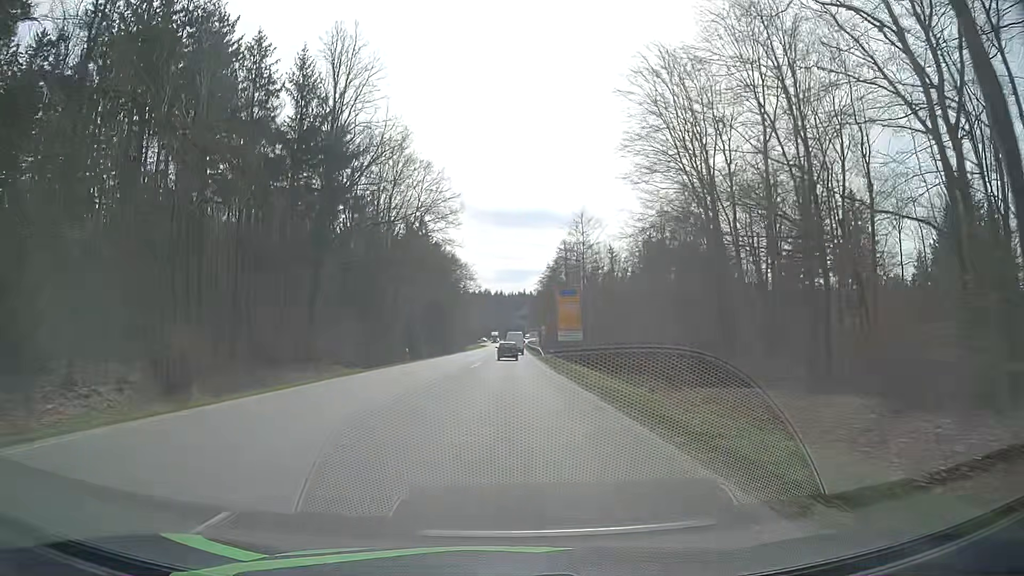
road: secondary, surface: asphalt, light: Day
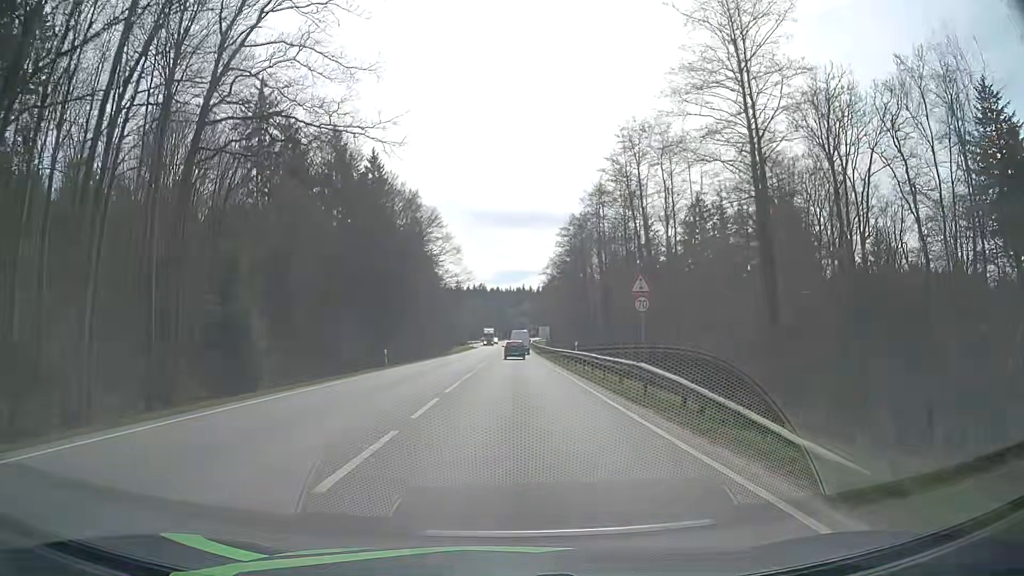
(+0.2, +55.9) m; 0°
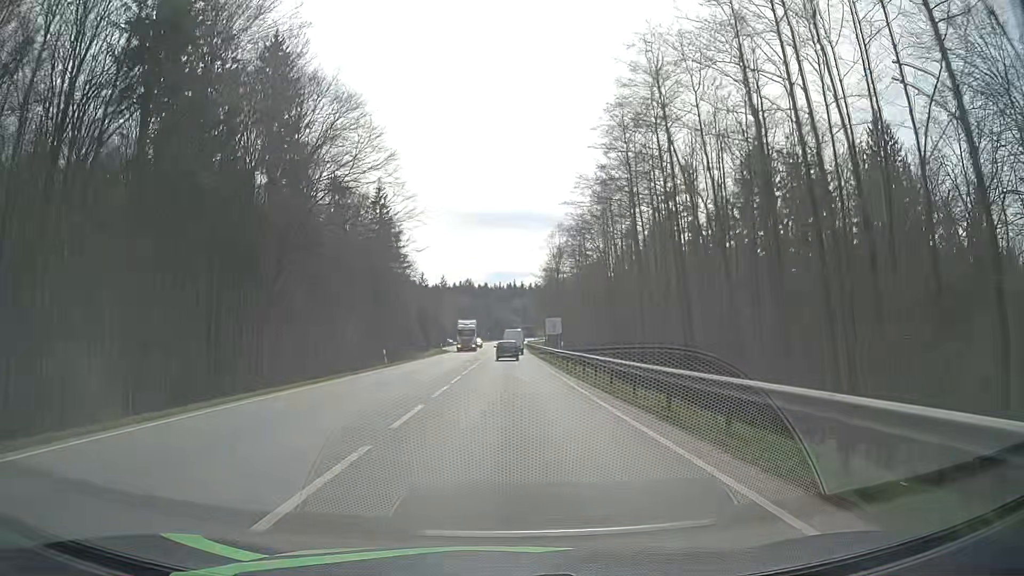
(+0.5, +43.3) m; +1°
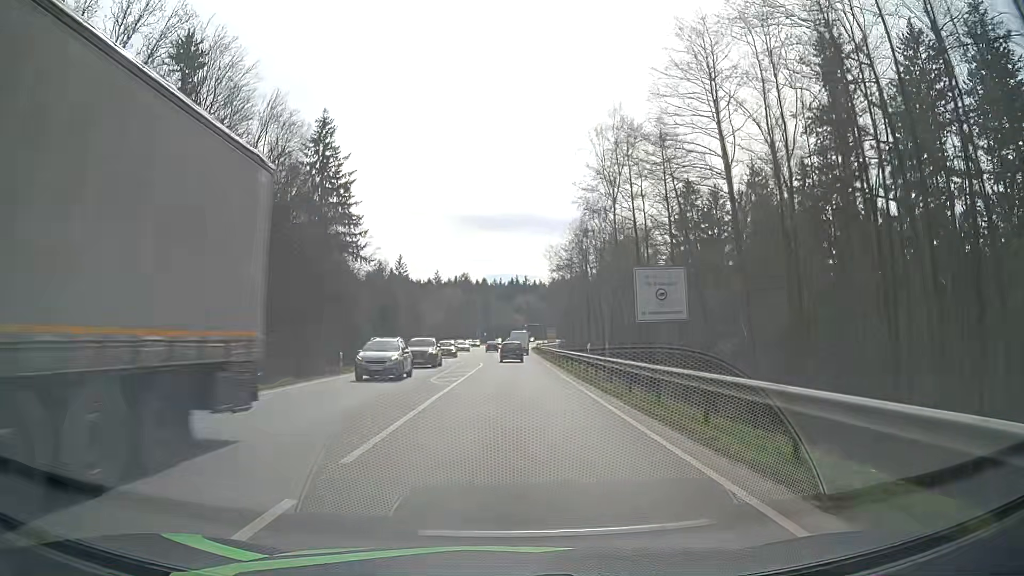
(+0.3, +50.9) m; 0°
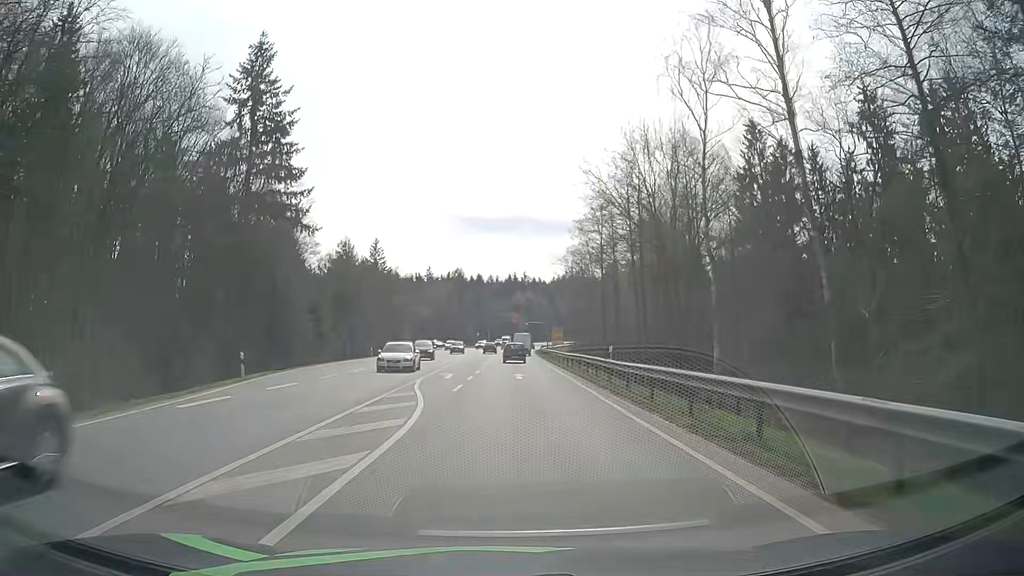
(0.0, +30.3) m; 0°
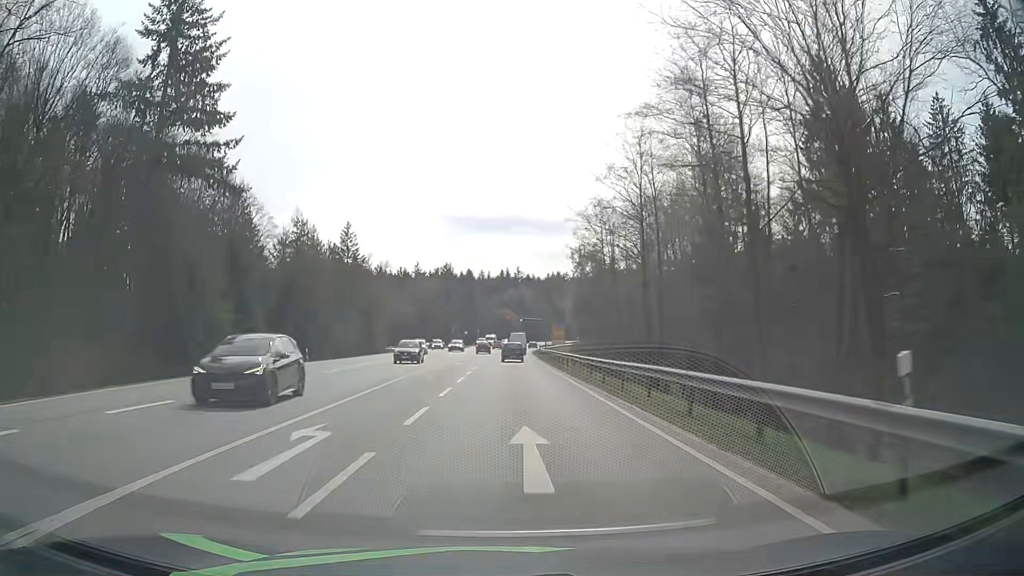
(+0.1, +20.2) m; 0°
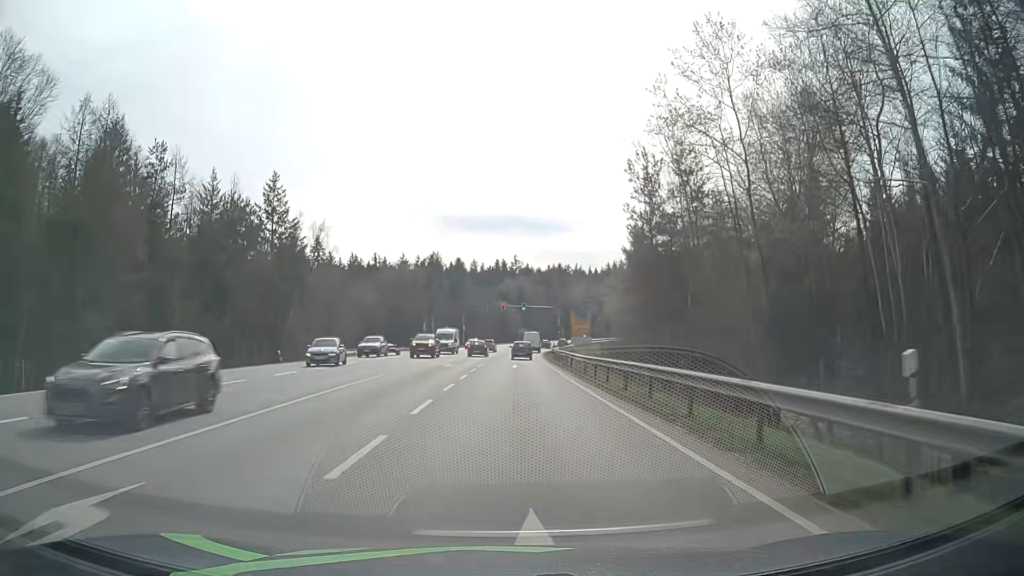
(+0.2, +40.5) m; 0°
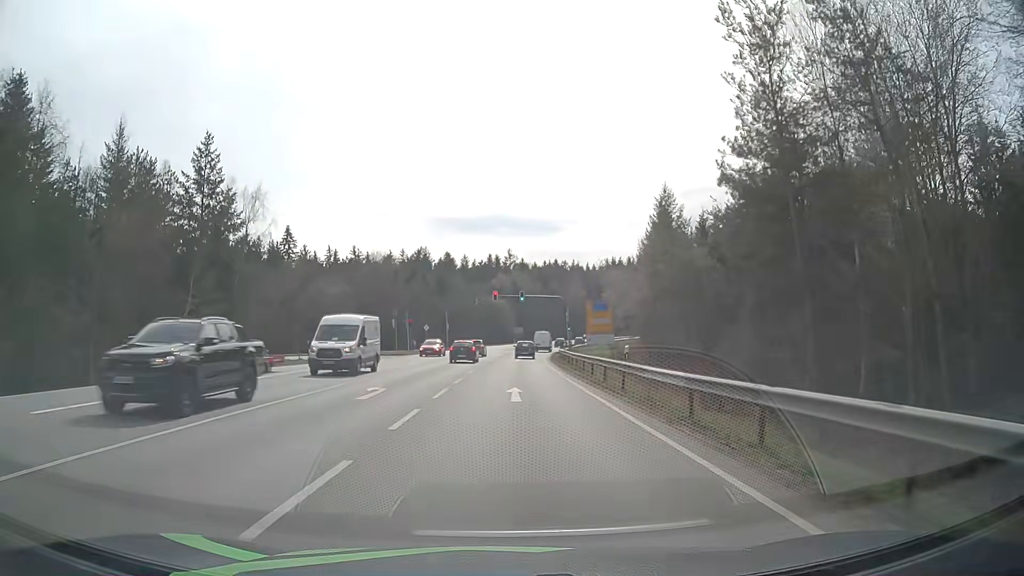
(+0.1, +20.1) m; 0°
(0, +10) (0, +20) (0, +30) (+1, +40) (+1, +50) (+2, +60) (+3, +70) (+4, +80) (+5, +90) (+6, +100) m
